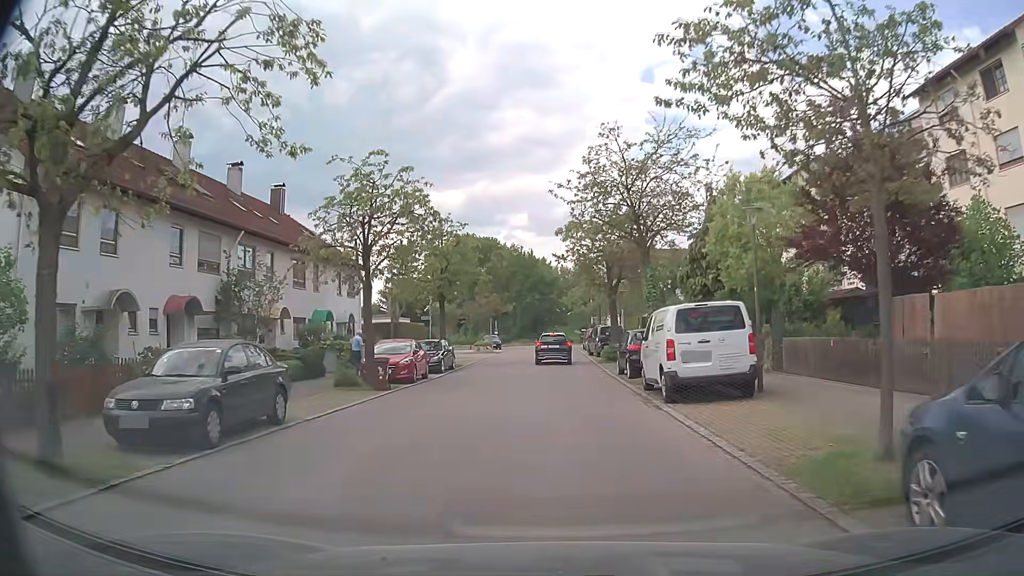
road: residential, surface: asphalt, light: Day
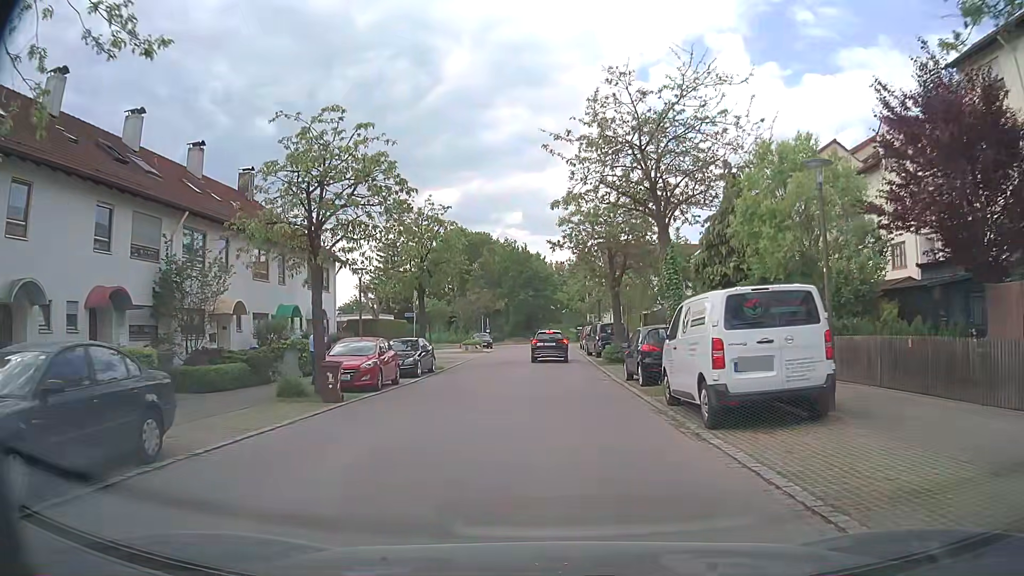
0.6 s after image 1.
(0.0, +4.1) m; 0°
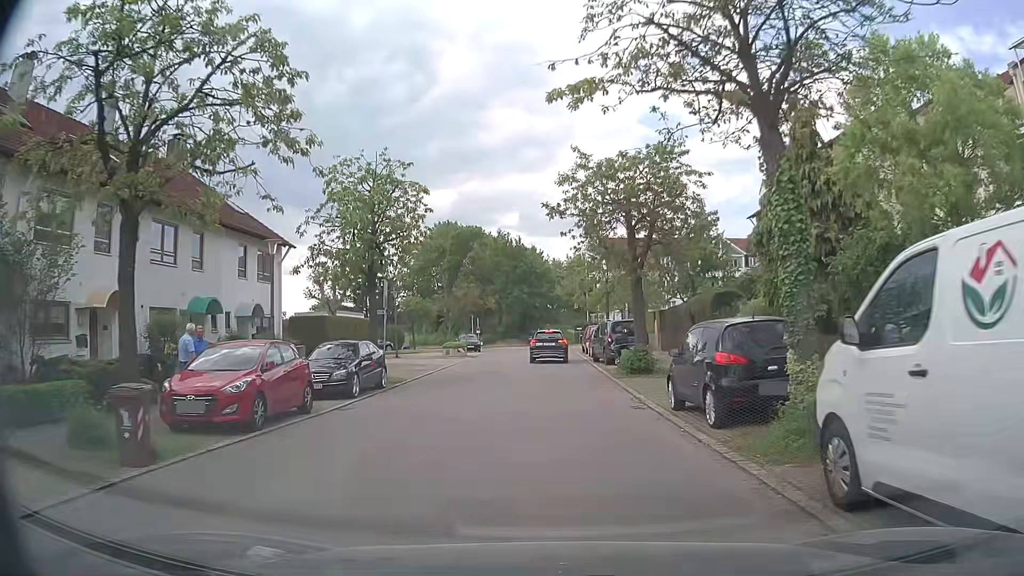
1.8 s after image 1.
(+0.1, +7.9) m; +1°
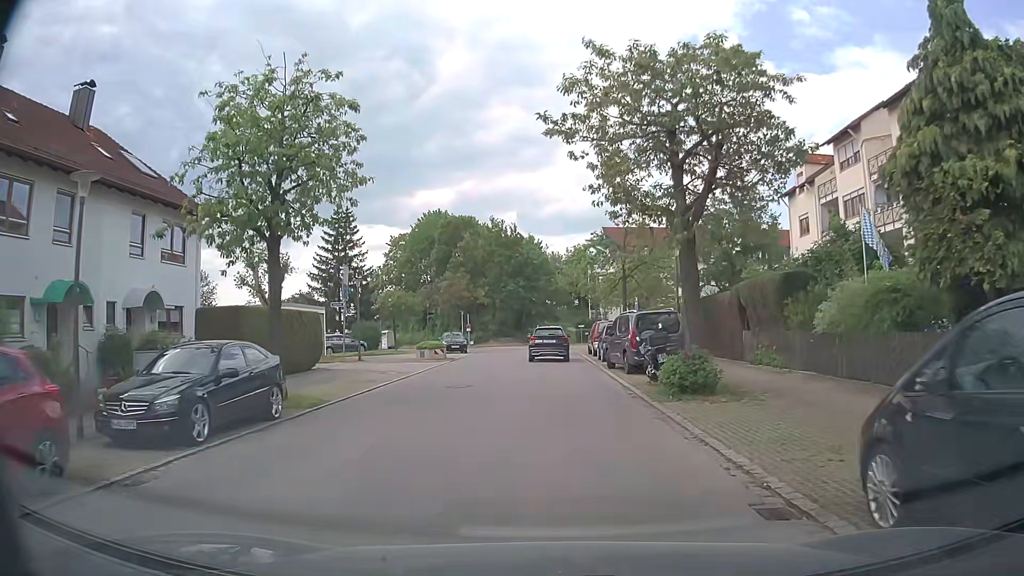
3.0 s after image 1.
(0.0, +8.0) m; 0°
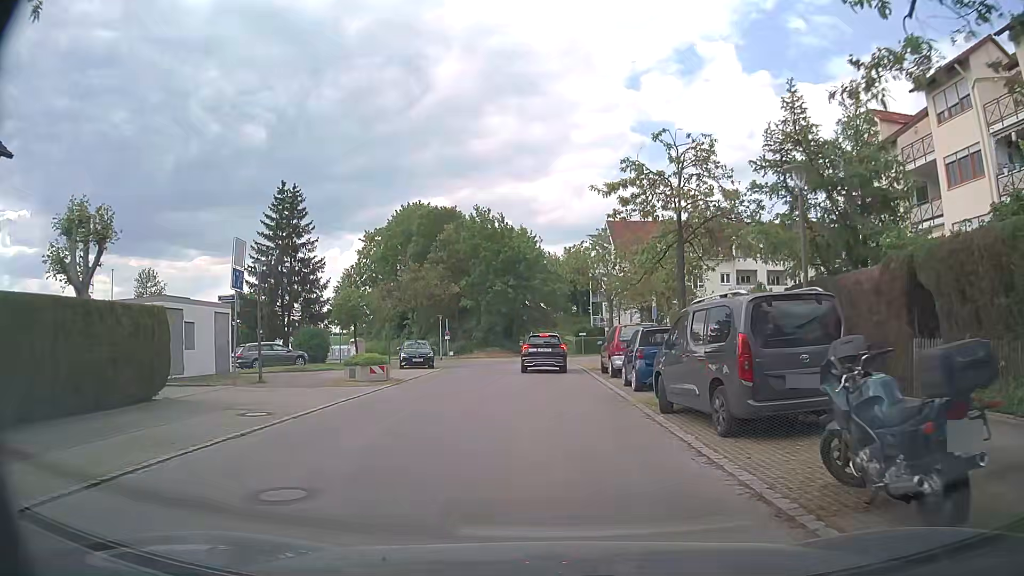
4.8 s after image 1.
(+0.1, +11.4) m; 0°
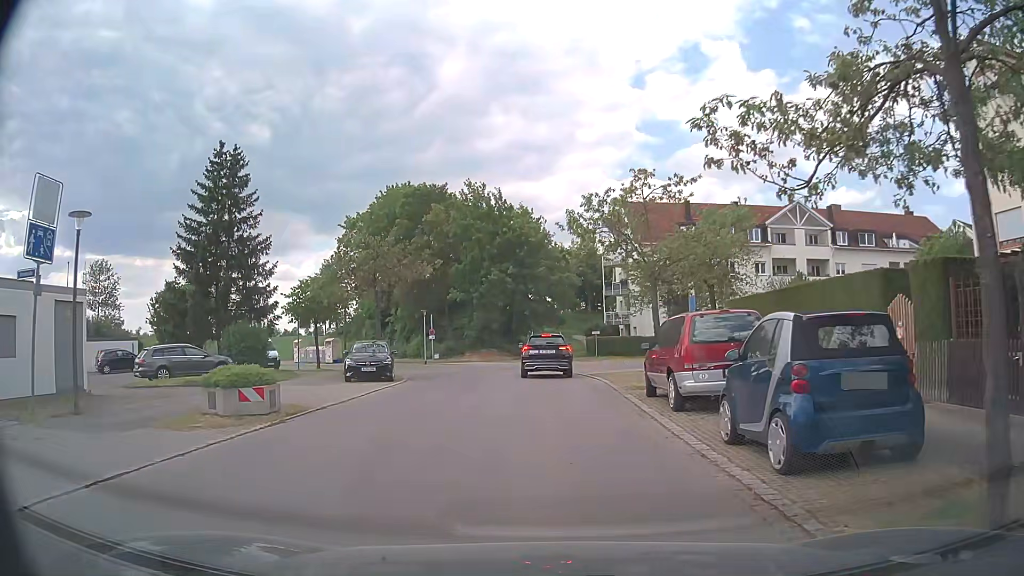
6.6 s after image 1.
(+0.1, +10.0) m; 0°
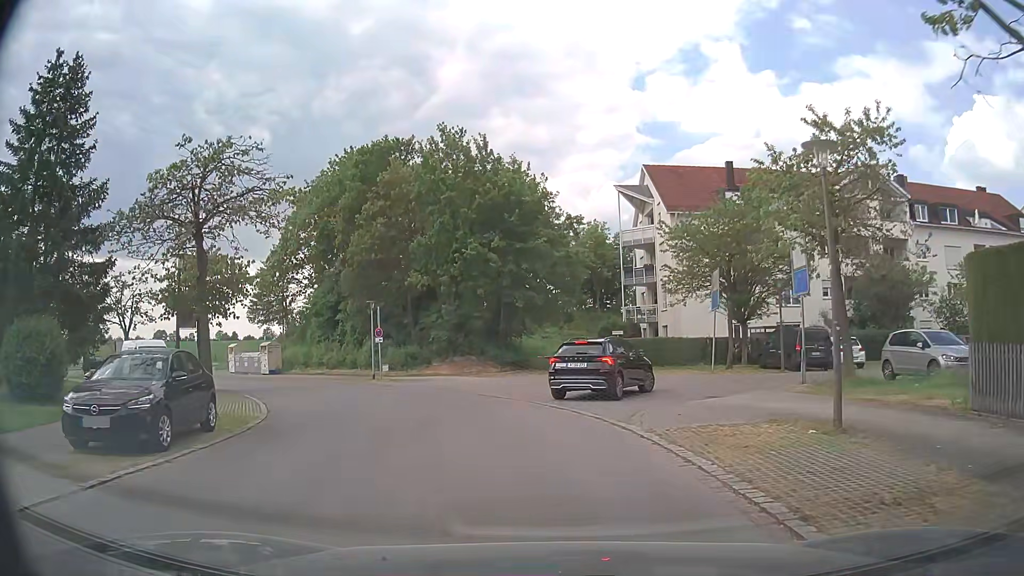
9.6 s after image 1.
(0.0, +15.0) m; 0°
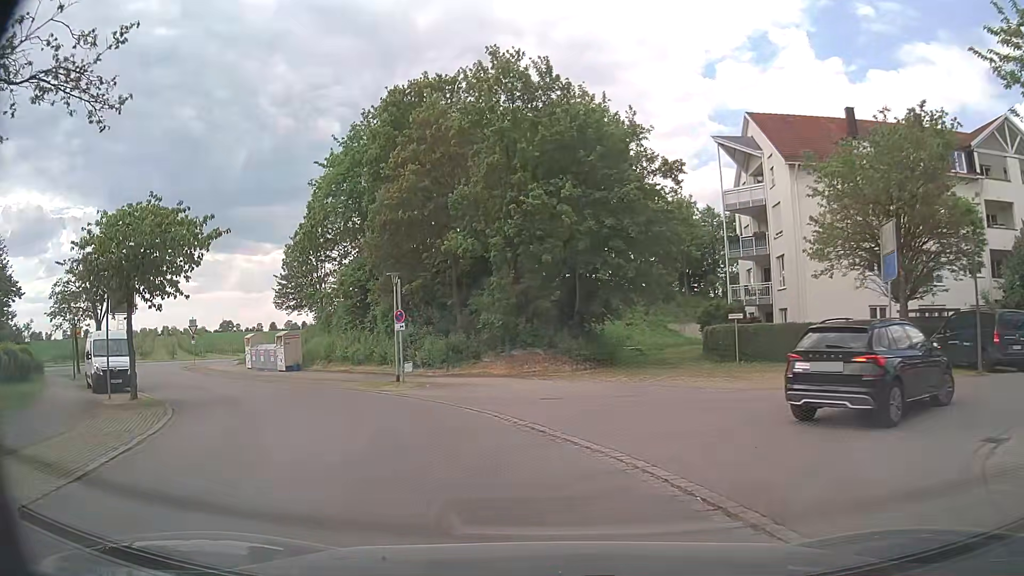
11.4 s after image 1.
(-0.4, +9.8) m; -6°
